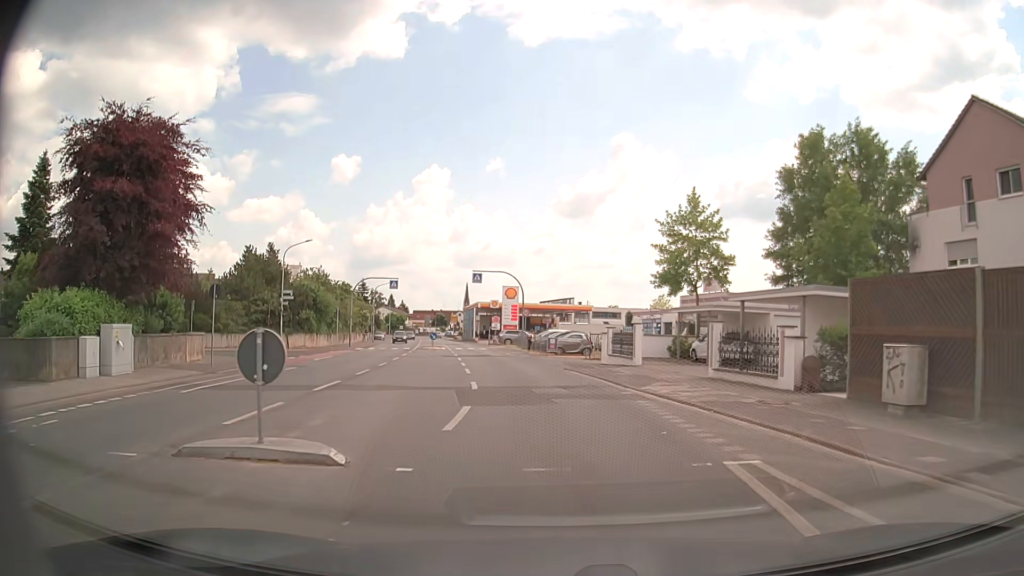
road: tertiary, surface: asphalt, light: Day
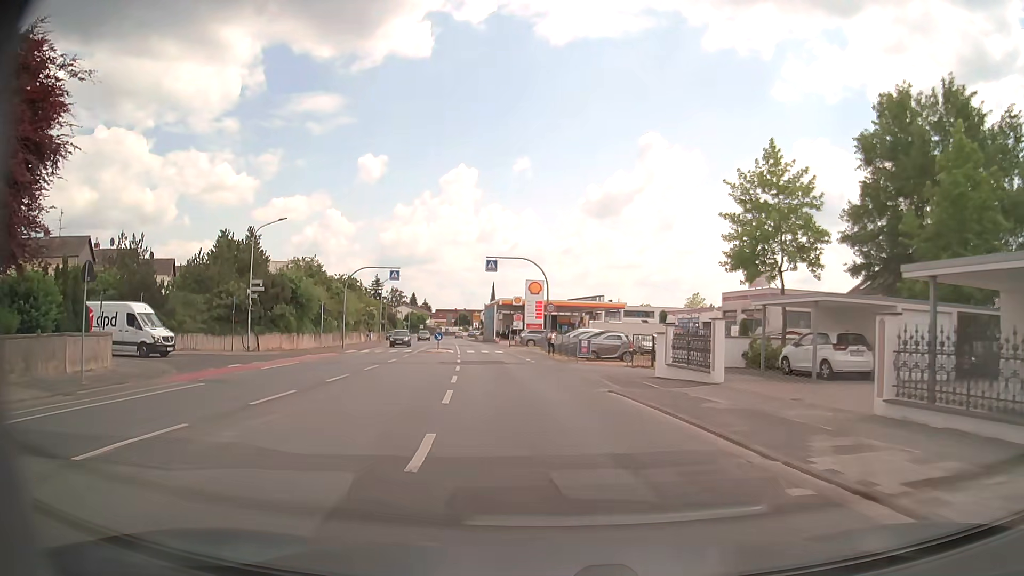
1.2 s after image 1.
(-0.2, +9.7) m; -2°
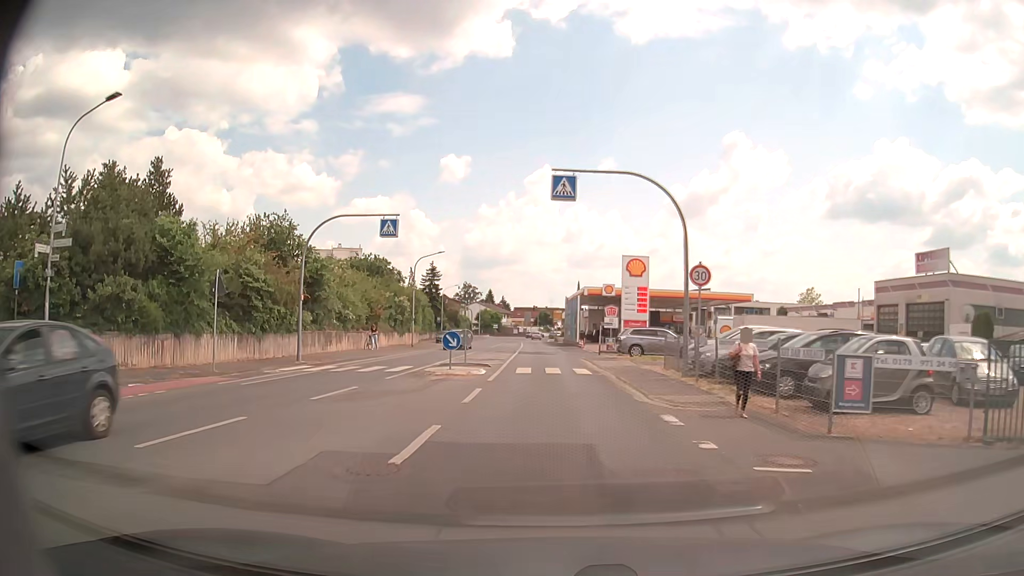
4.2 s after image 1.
(-1.6, +23.9) m; -7°
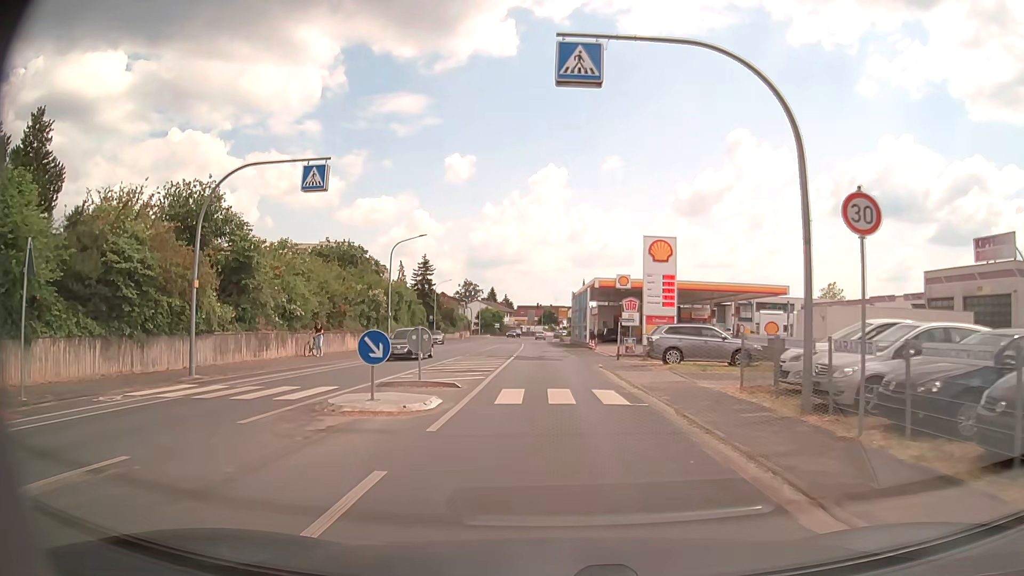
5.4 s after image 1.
(0.0, +9.7) m; -1°
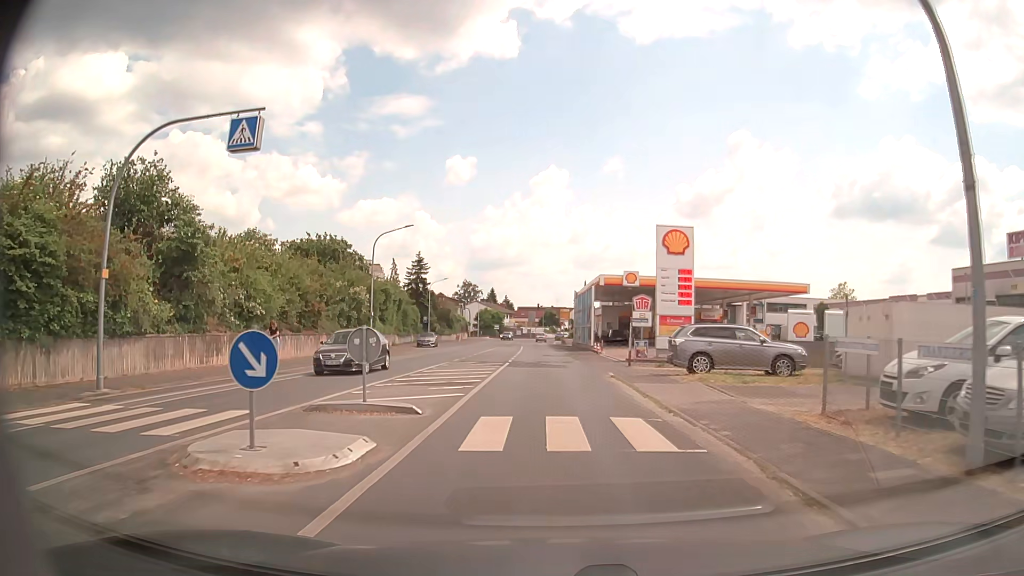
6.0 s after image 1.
(0.0, +4.9) m; 0°
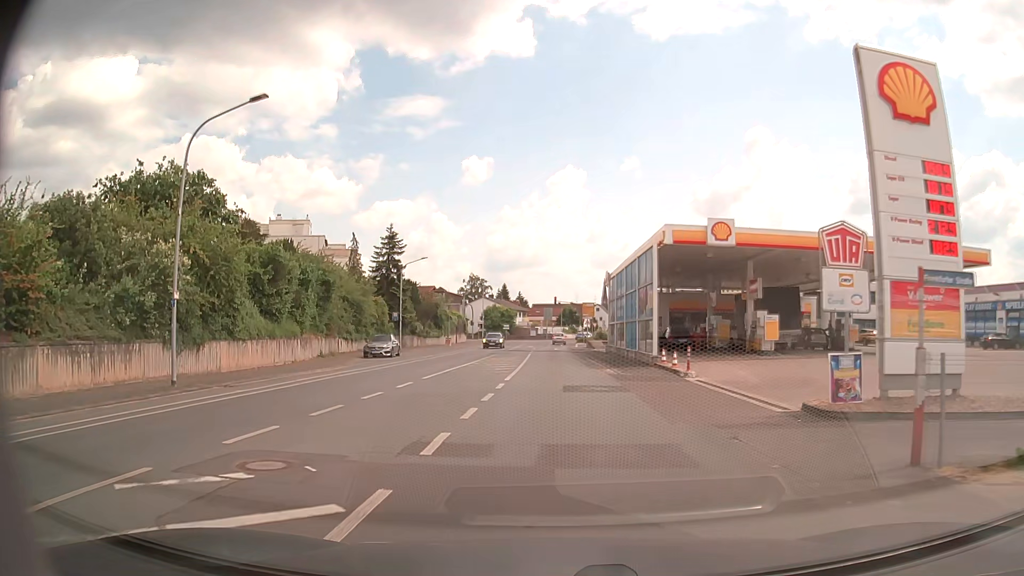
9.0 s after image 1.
(-0.3, +24.1) m; -1°
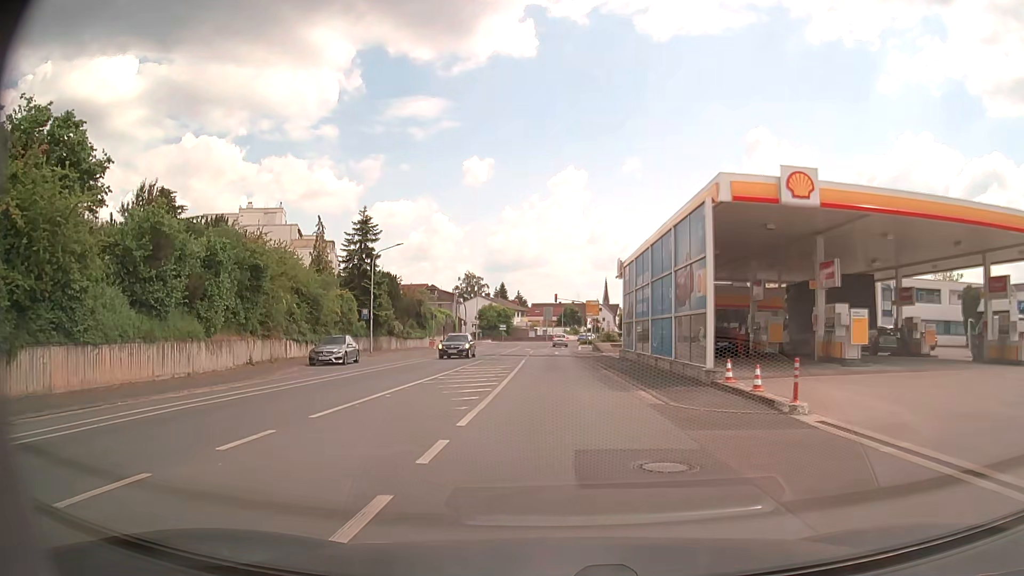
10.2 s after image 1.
(0.0, +9.6) m; -1°
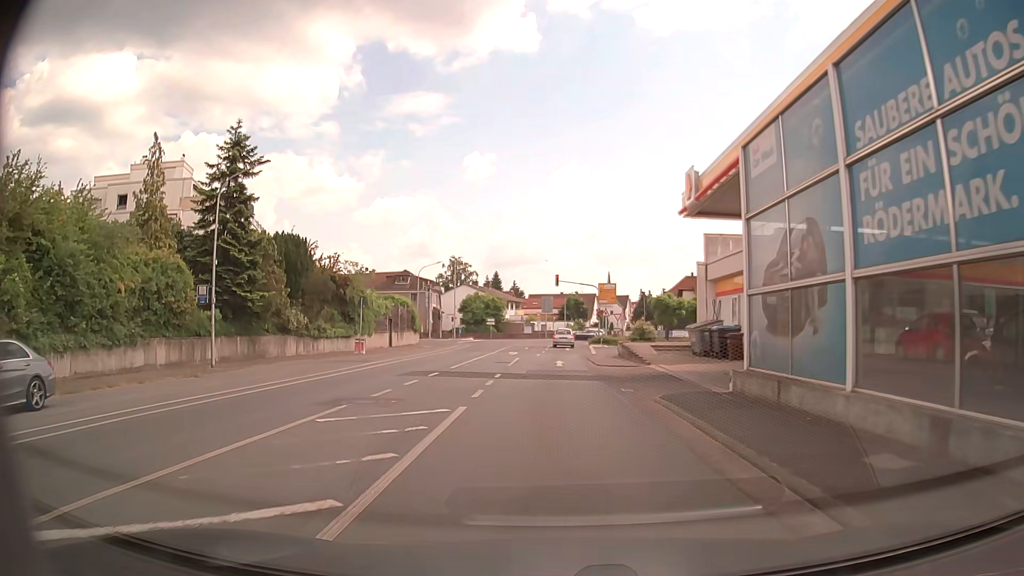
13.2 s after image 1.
(+0.2, +24.0) m; 0°
